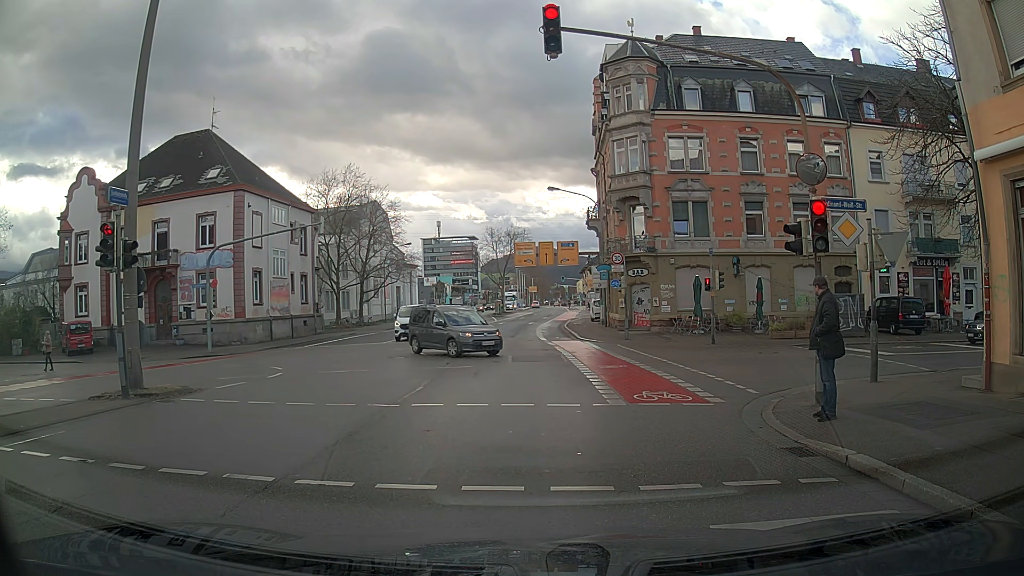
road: secondary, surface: asphalt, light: Day
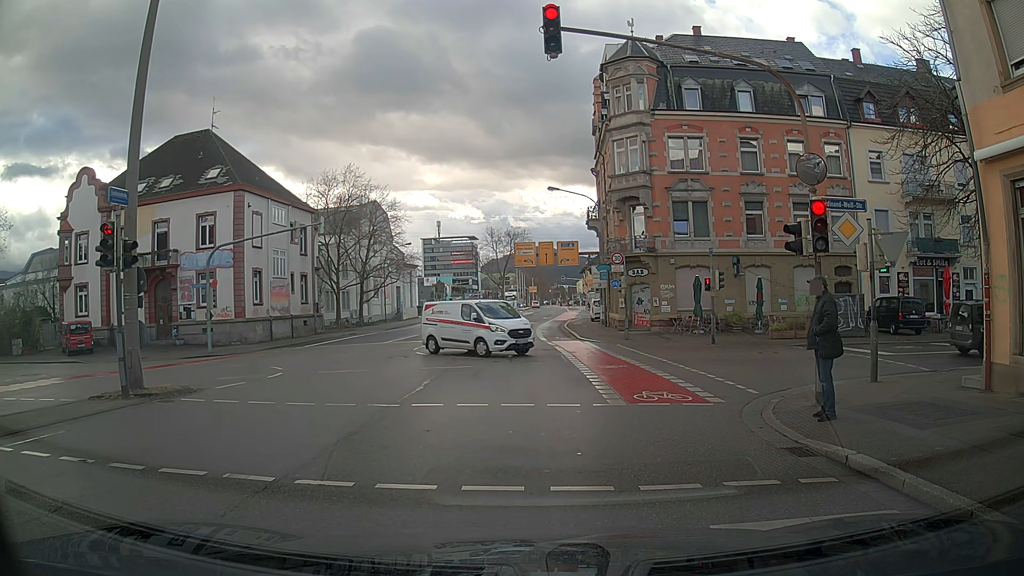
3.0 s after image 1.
(0.0, 0.0) m; 0°
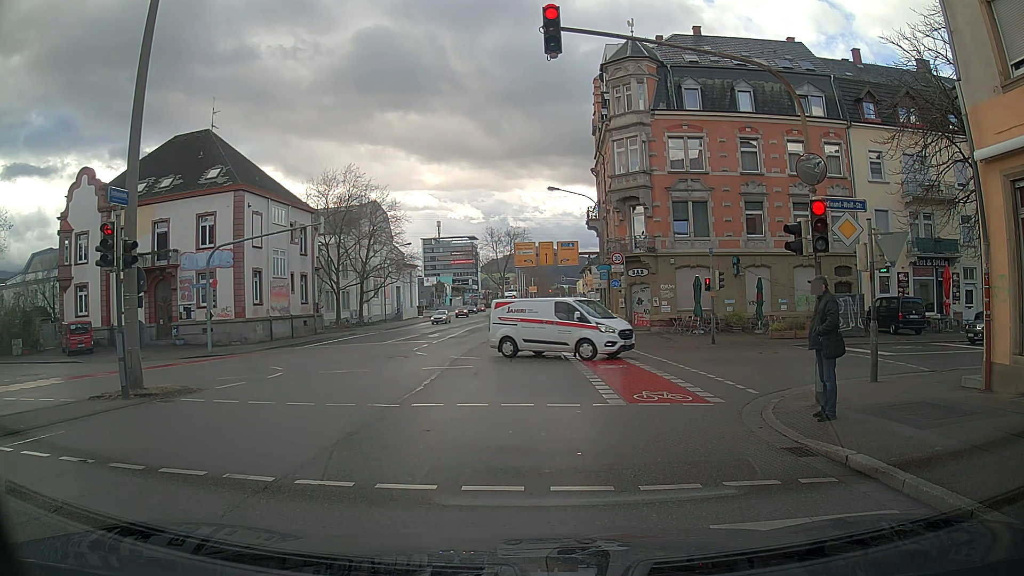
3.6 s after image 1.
(0.0, 0.0) m; 0°
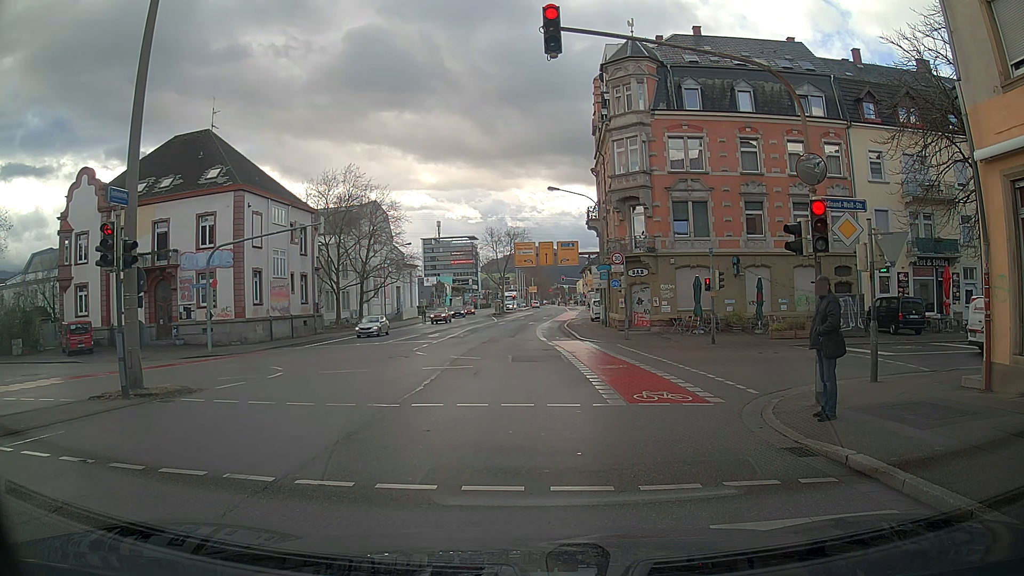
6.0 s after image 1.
(0.0, 0.0) m; 0°
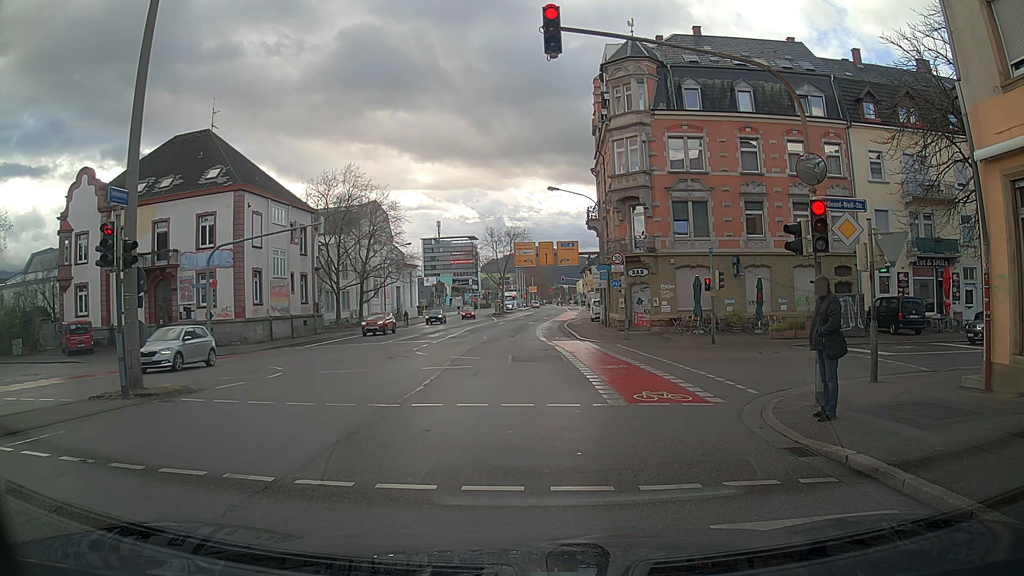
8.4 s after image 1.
(0.0, 0.0) m; 0°
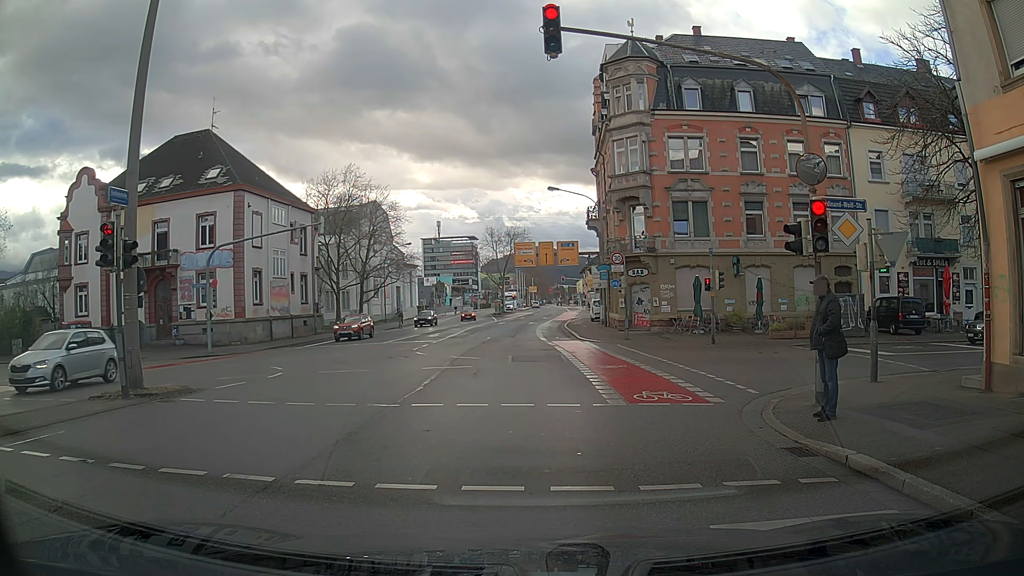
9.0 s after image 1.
(0.0, 0.0) m; 0°
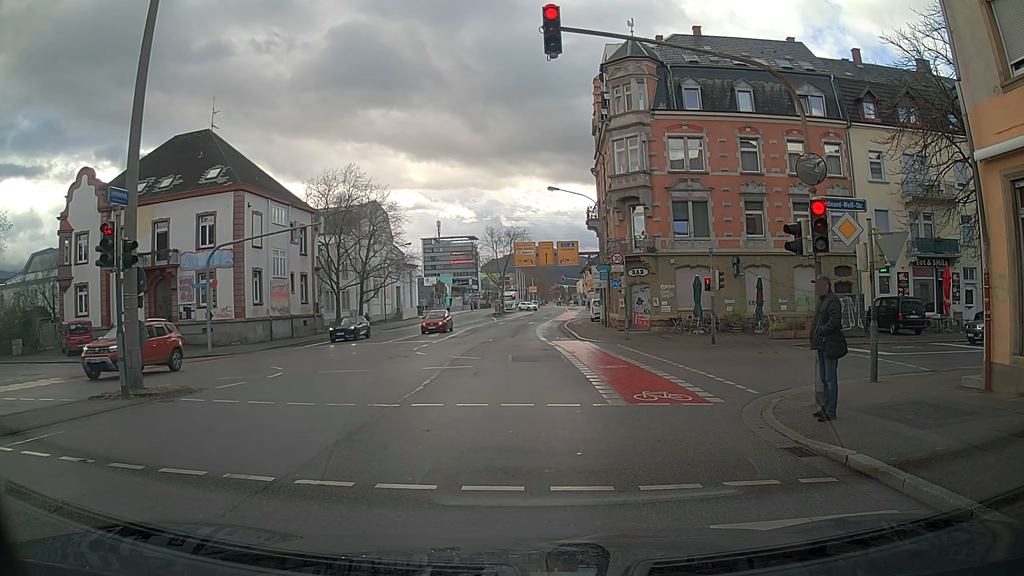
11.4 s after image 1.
(0.0, 0.0) m; 0°
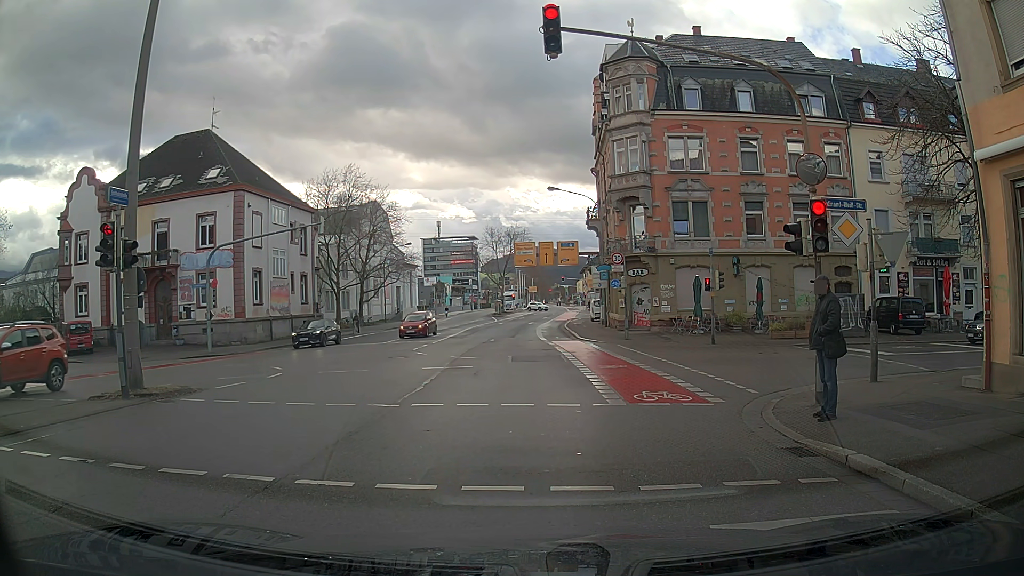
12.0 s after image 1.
(0.0, 0.0) m; 0°
